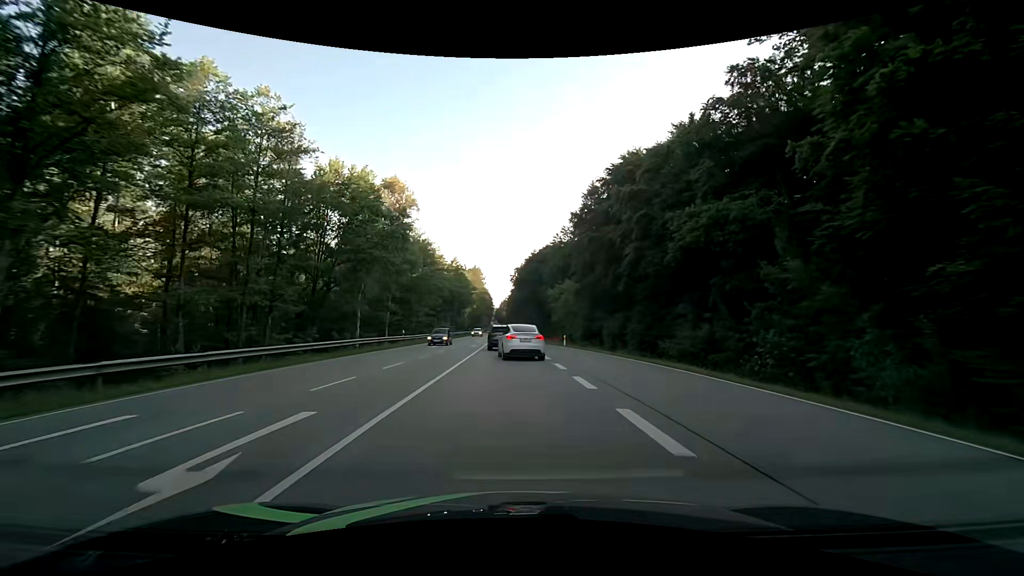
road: secondary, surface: asphalt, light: Day
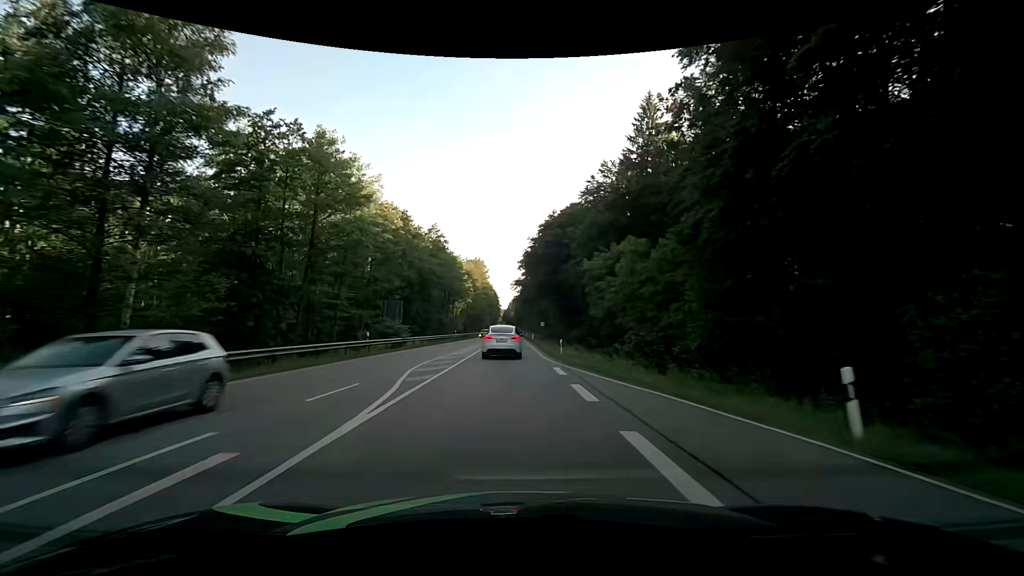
(-0.2, +38.0) m; -1°
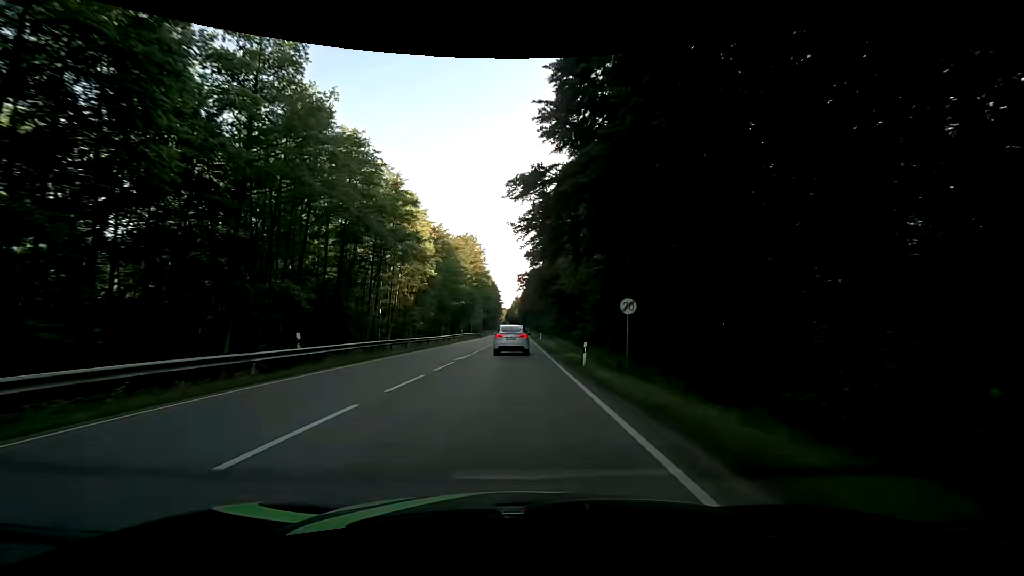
(-0.5, +52.2) m; -1°
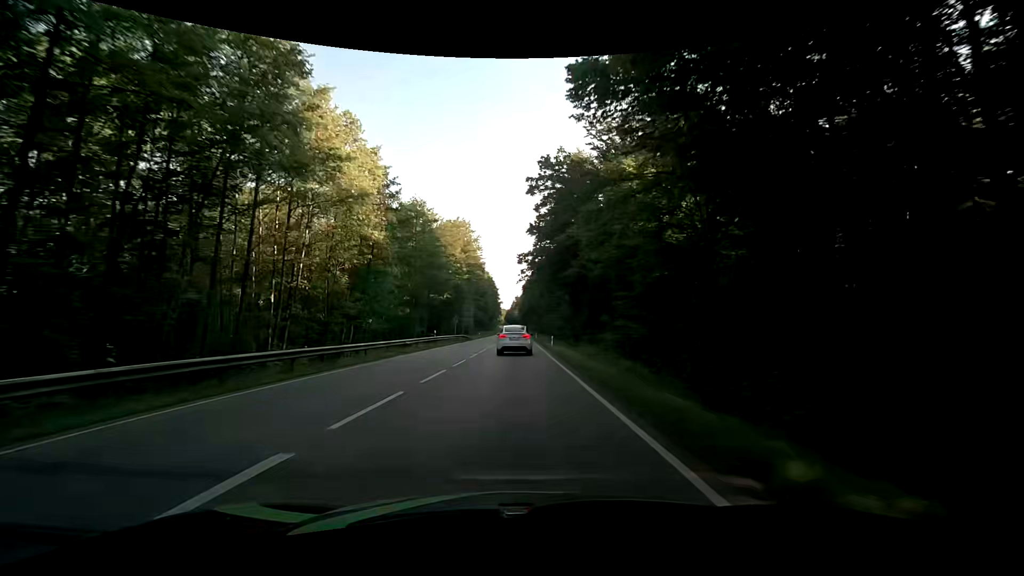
(0.0, +22.1) m; -1°
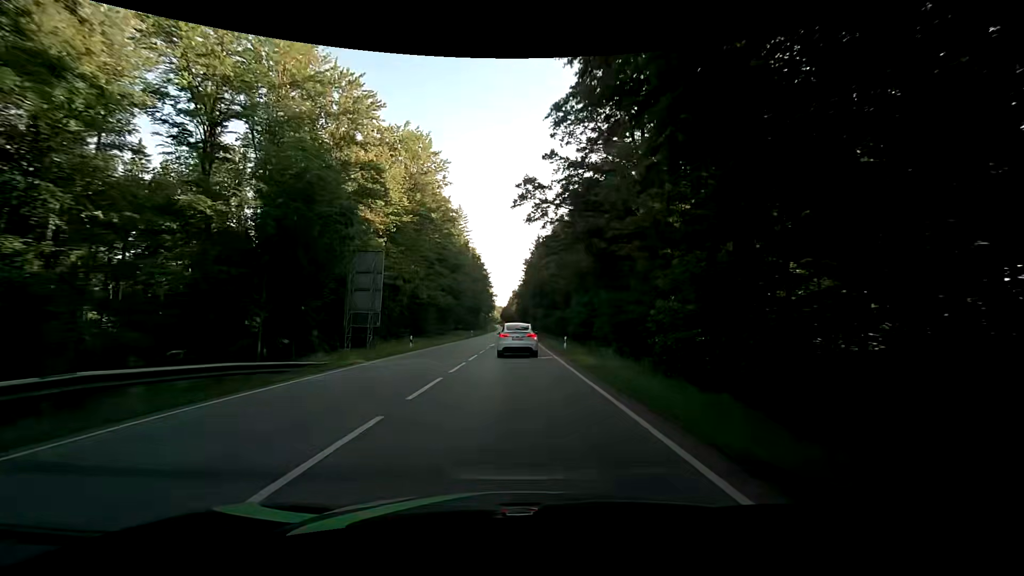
(+0.9, +57.4) m; +1°
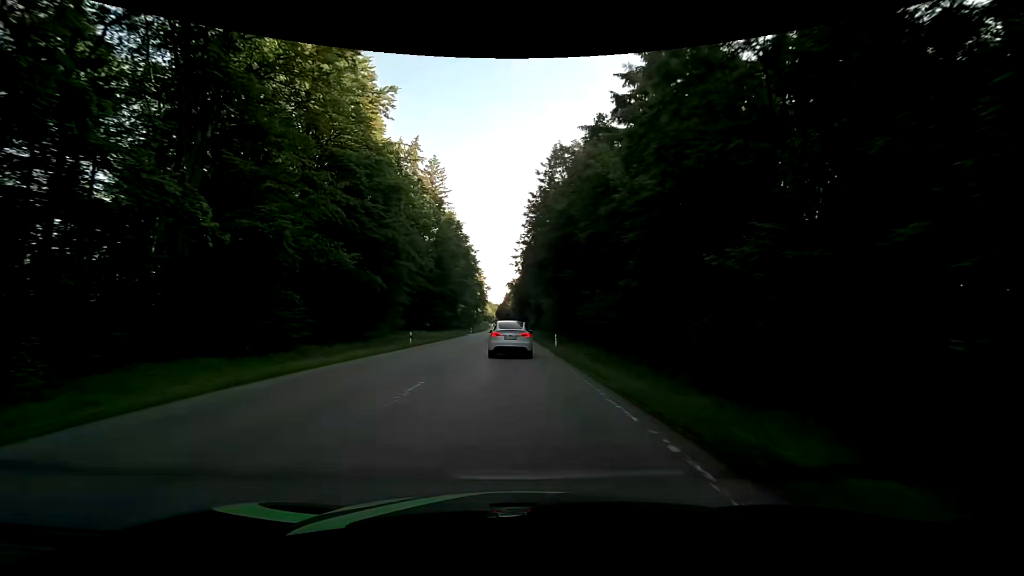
(0.0, +44.1) m; 0°
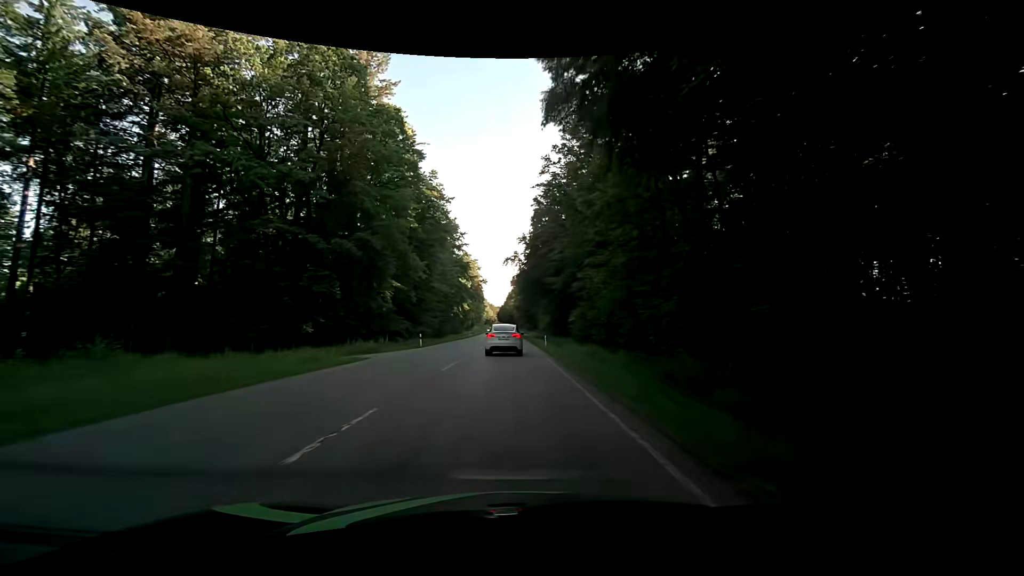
(-0.2, +51.3) m; 0°
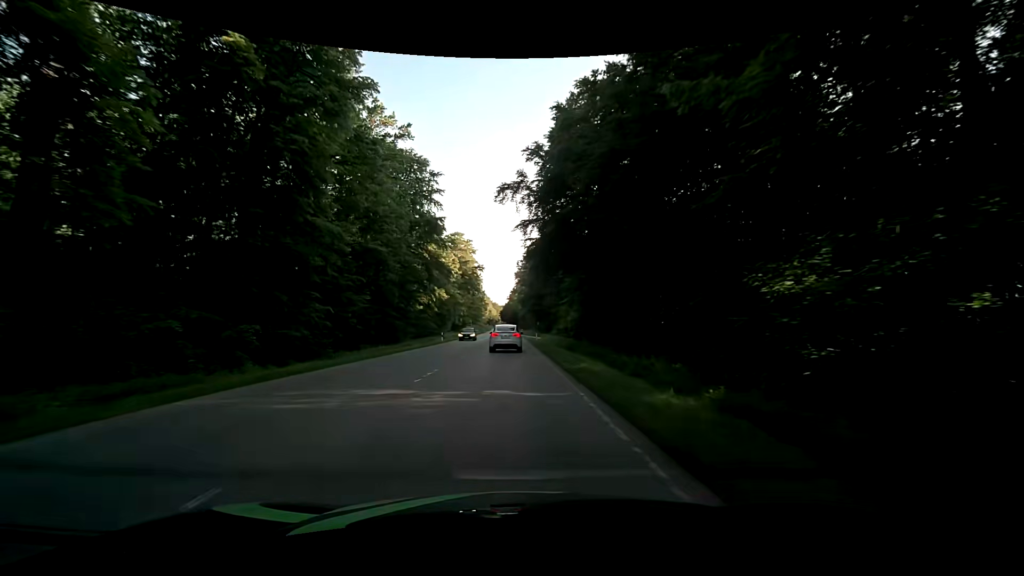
(-0.6, +40.3) m; -1°
(0, +10) (0, +20) (0, +30) (-1, +40) (-1, +50) (-1, +60) (-1, +70) (-1, +80) (-2, +90) (-2, +100) m
